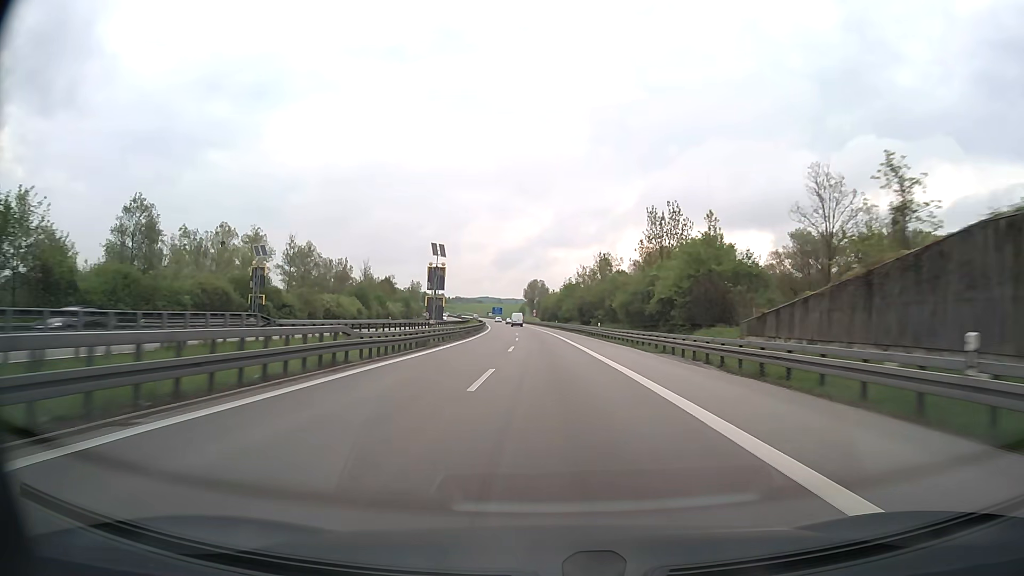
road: motorway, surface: asphalt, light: Day
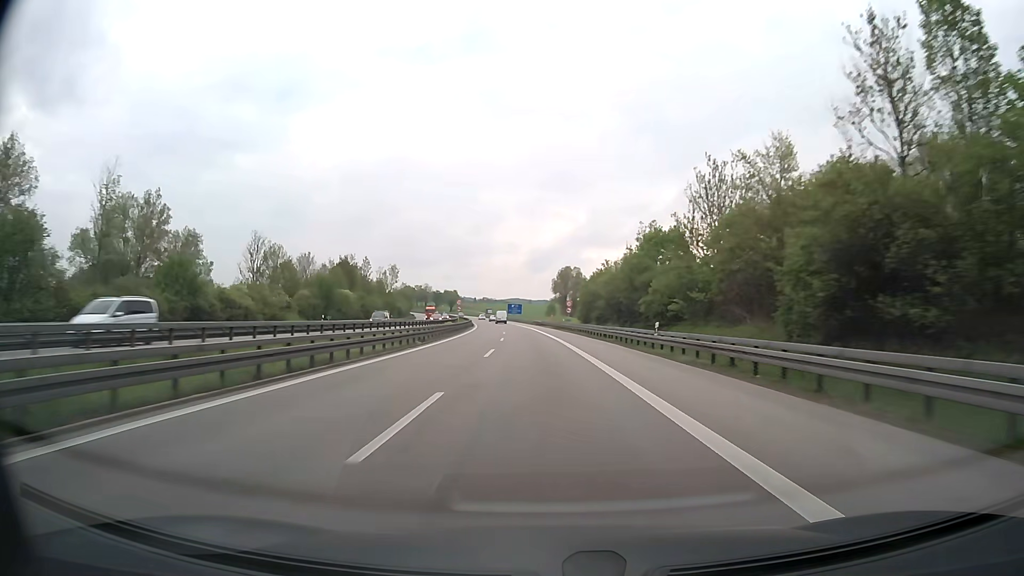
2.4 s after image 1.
(-1.8, +79.0) m; -3°
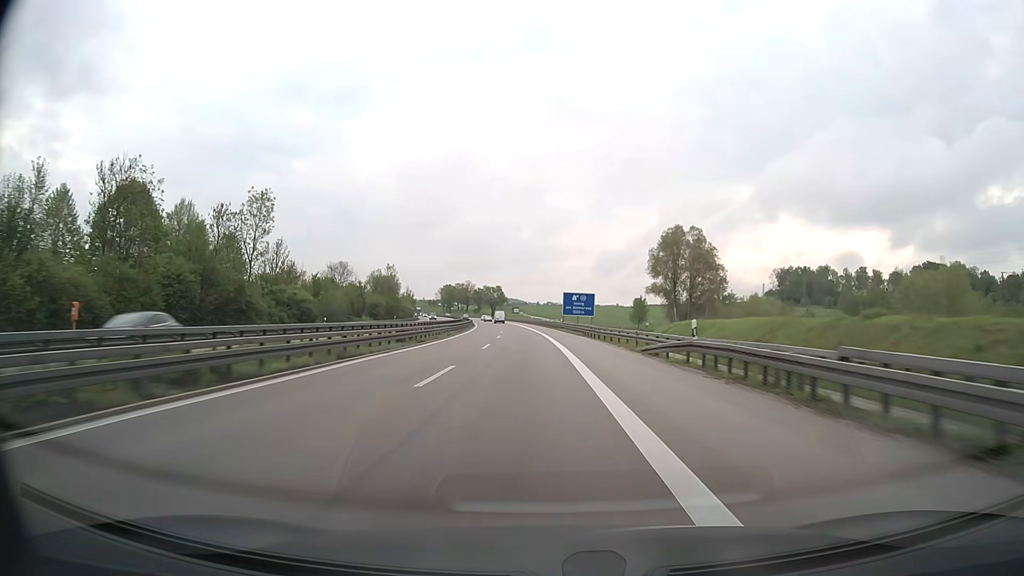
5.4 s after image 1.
(-4.4, +101.2) m; -6°
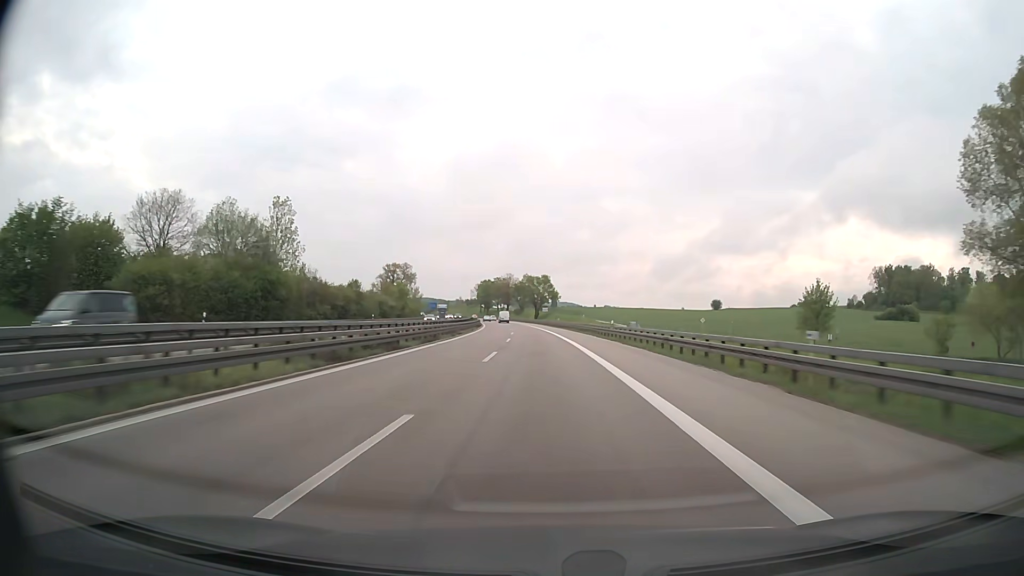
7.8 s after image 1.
(-3.5, +82.7) m; -4°
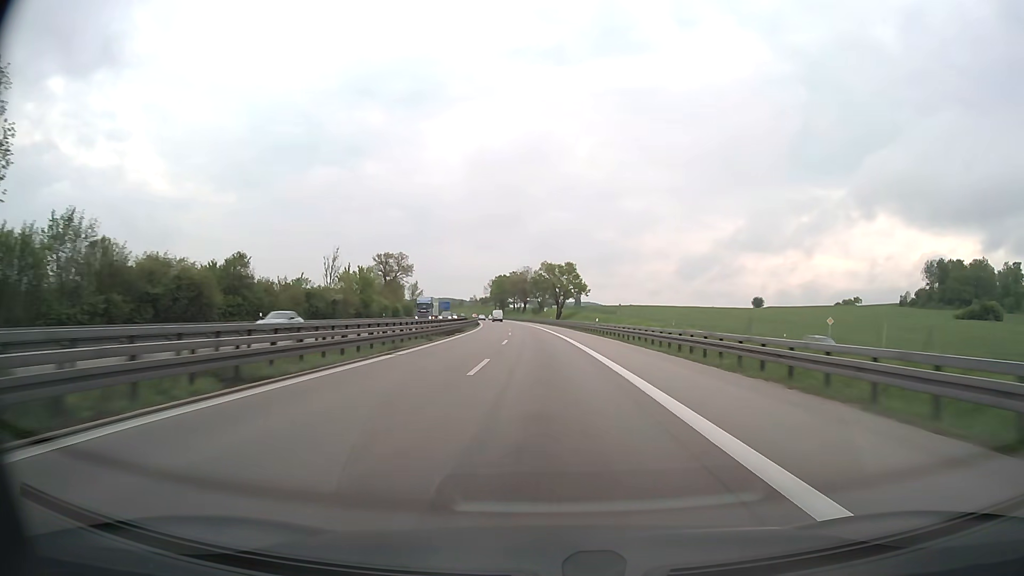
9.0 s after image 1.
(-0.7, +41.5) m; -2°
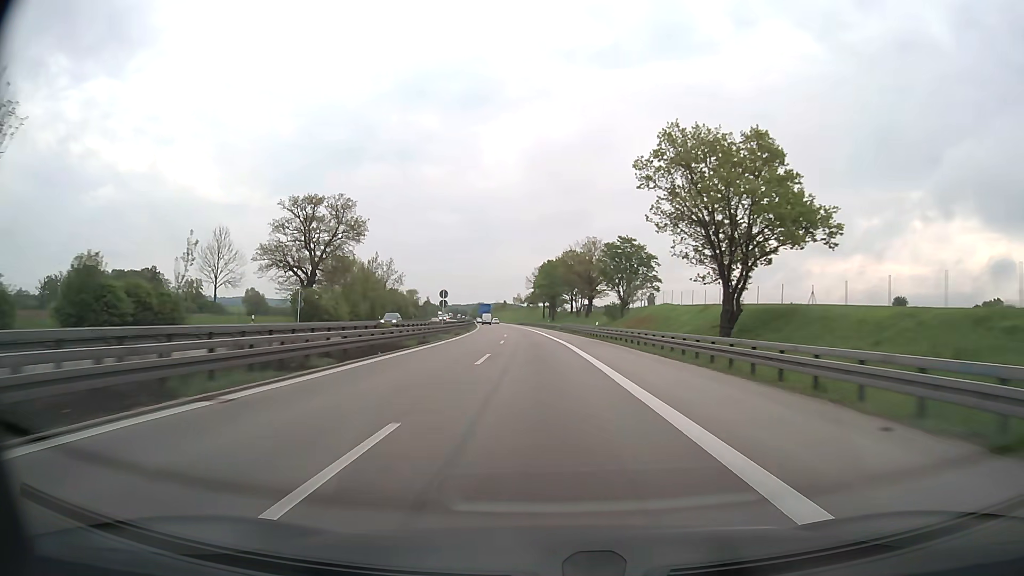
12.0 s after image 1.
(-4.3, +103.4) m; -5°
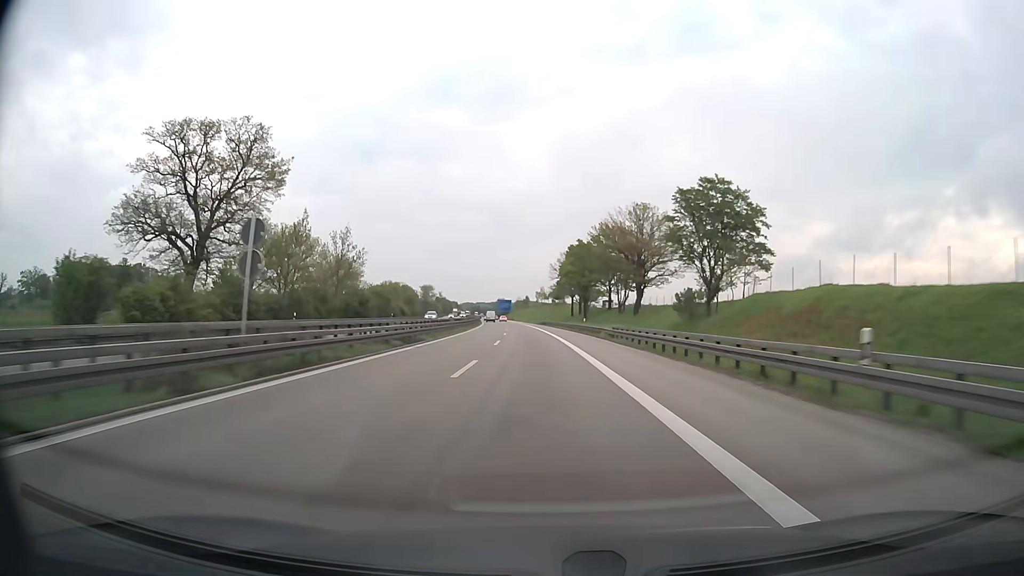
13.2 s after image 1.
(-0.7, +41.2) m; -2°
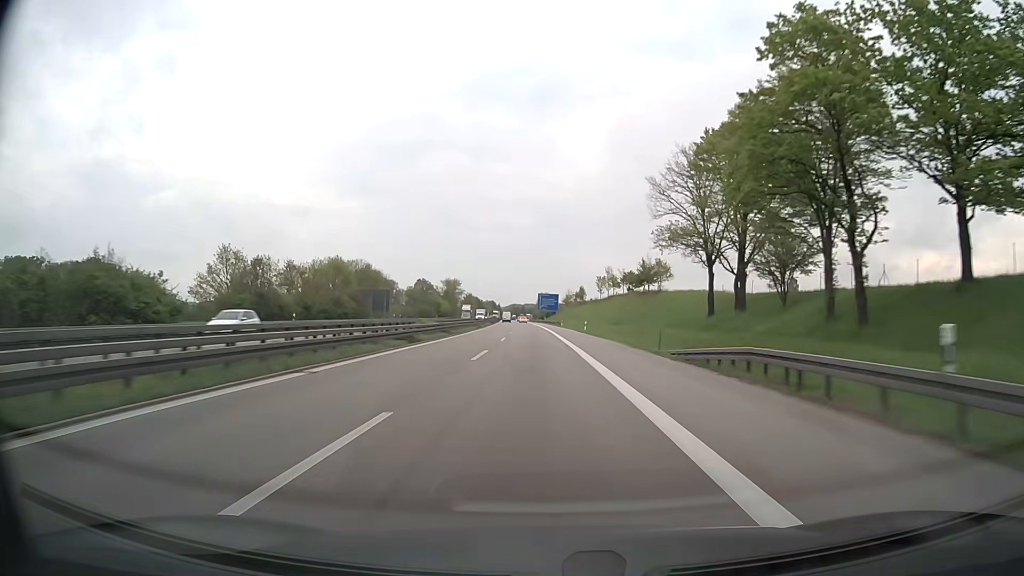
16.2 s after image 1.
(-4.0, +102.3) m; -4°
(0, +10) (0, +20) (0, +30) (0, +40) (-1, +50) (-1, +60) (-1, +70) (-2, +80) (-2, +90) (-2, +100) m
